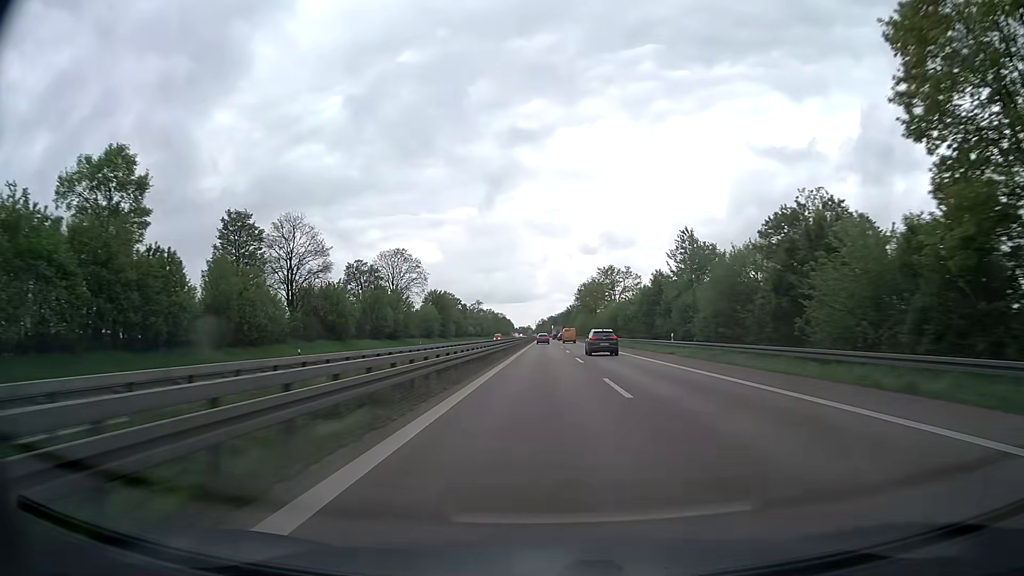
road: trunk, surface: asphalt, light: Day
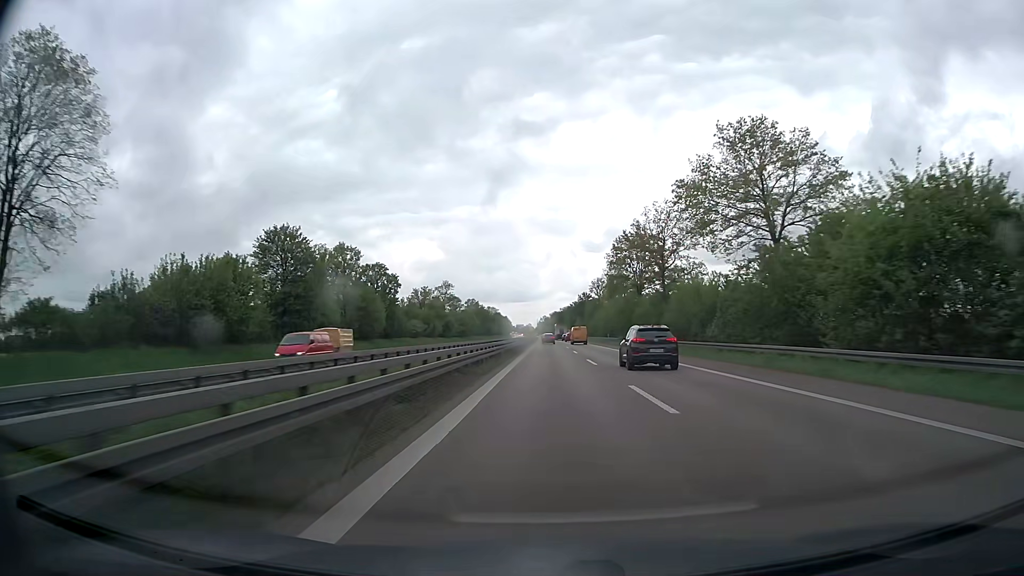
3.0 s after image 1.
(0.0, +92.8) m; 0°
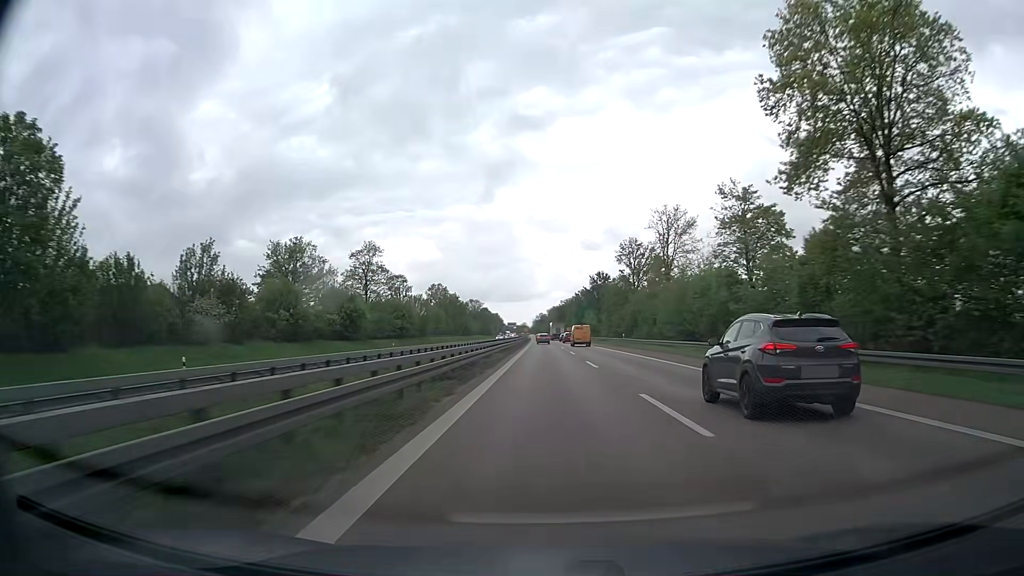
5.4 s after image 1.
(+0.2, +74.6) m; 0°
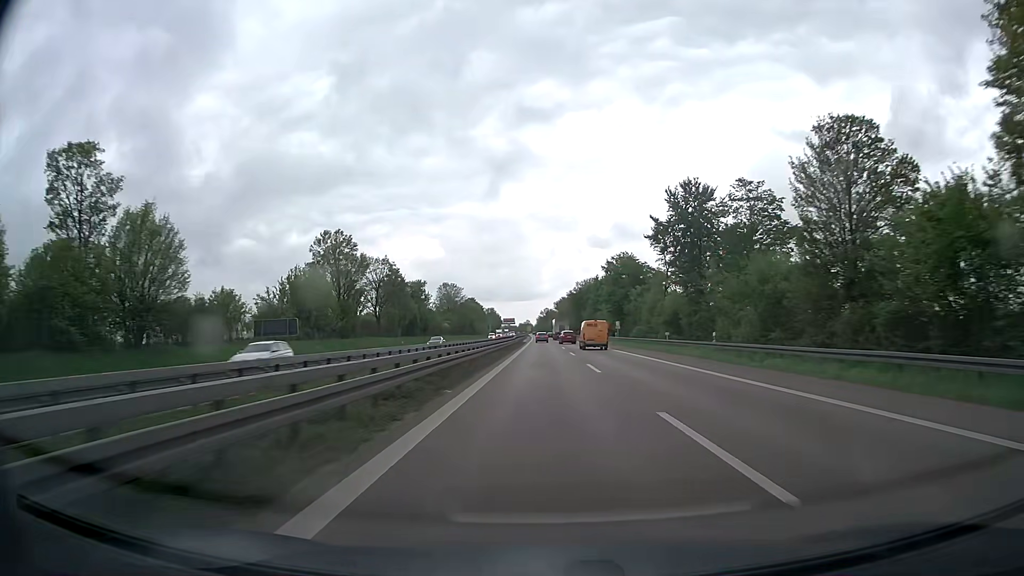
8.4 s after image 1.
(-0.3, +93.4) m; 0°
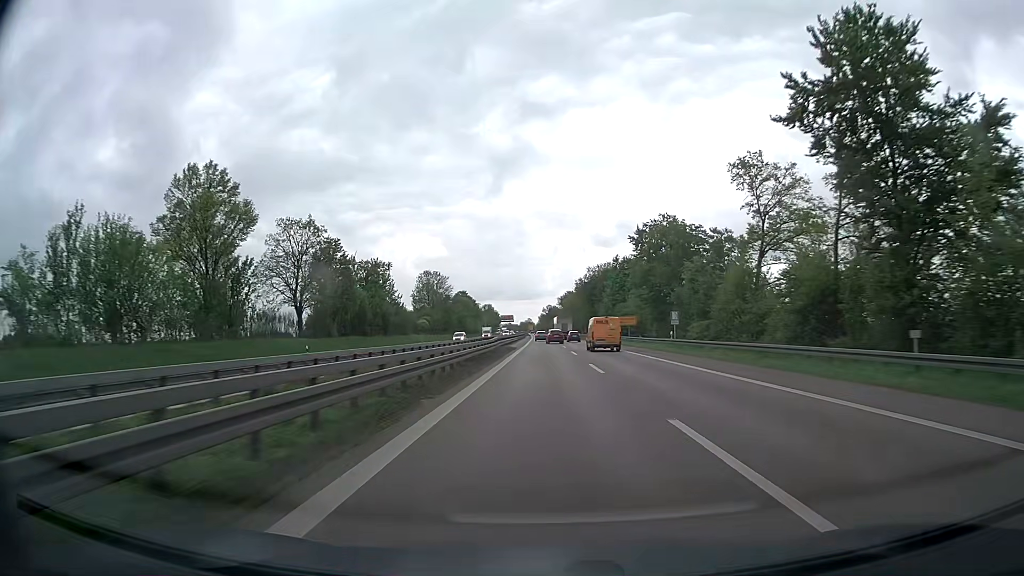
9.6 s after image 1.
(-0.1, +37.0) m; 0°
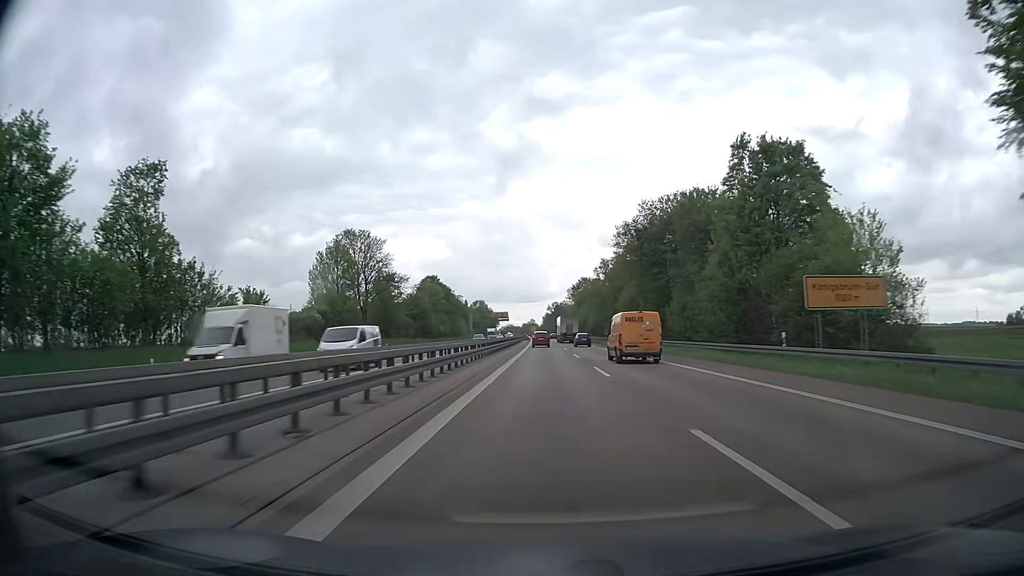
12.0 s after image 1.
(-0.2, +72.7) m; 0°
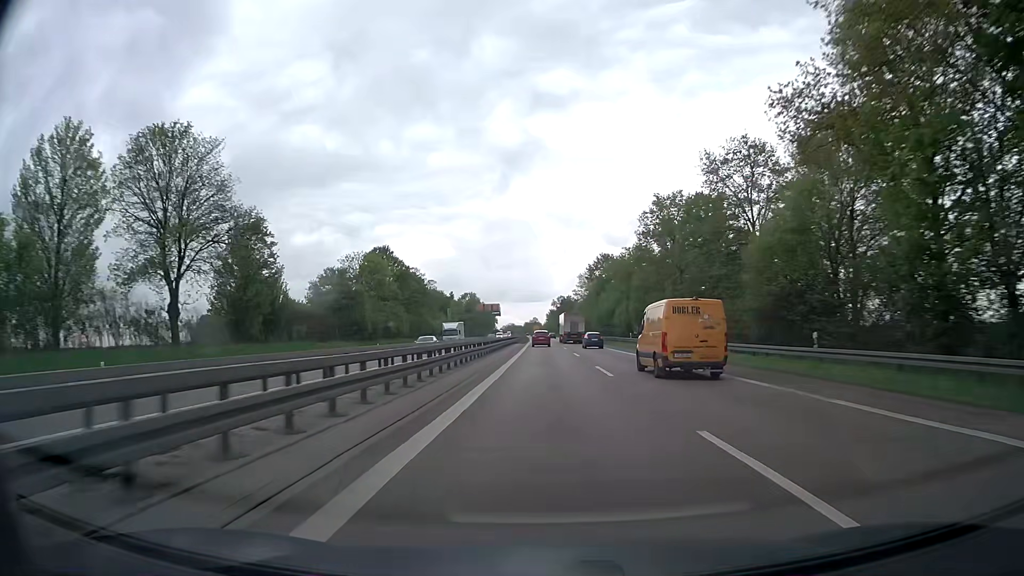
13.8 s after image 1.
(-0.2, +54.2) m; 0°
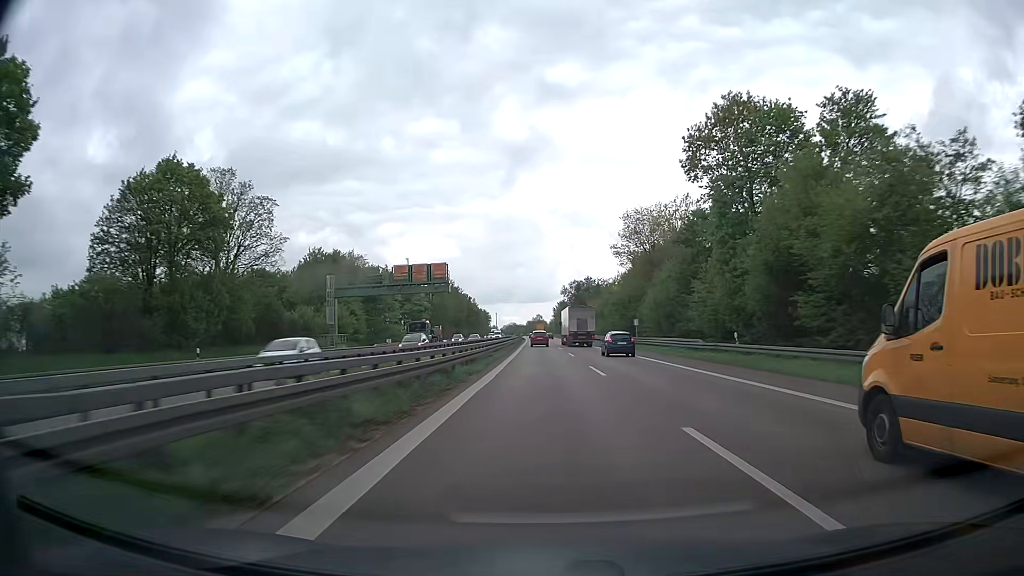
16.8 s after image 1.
(-0.7, +89.9) m; -1°
(0, +10) (0, +20) (0, +30) (0, +40) (0, +50) (0, +60) (0, +70) (0, +80) (-1, +90) (-1, +100) m
